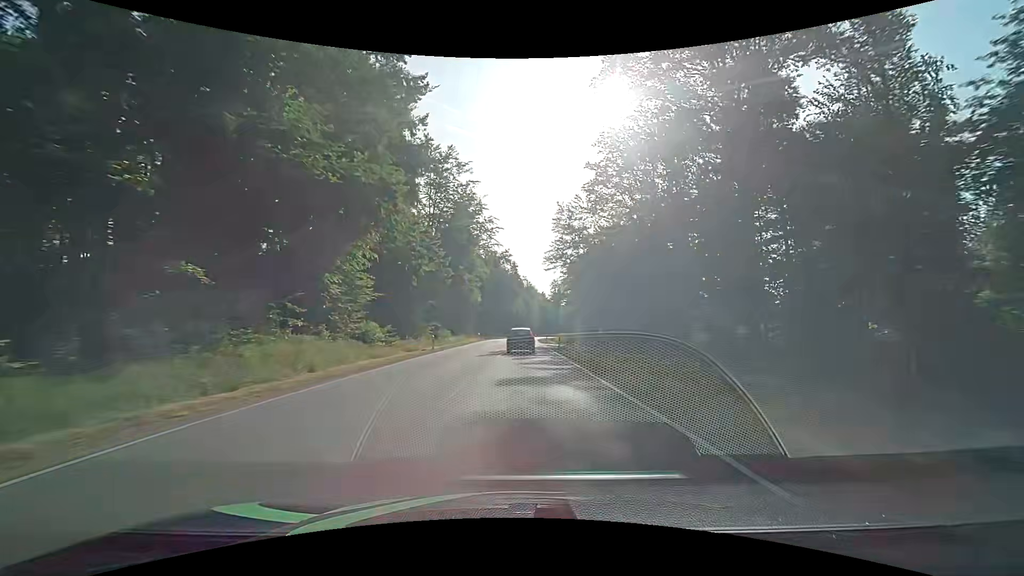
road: secondary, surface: asphalt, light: Day
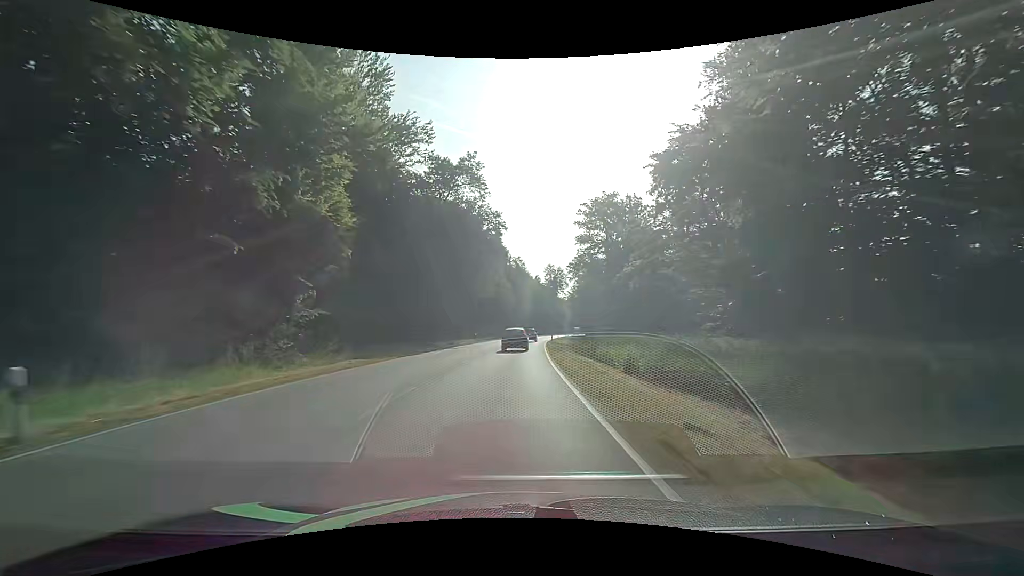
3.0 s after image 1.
(+1.2, +61.1) m; +1°
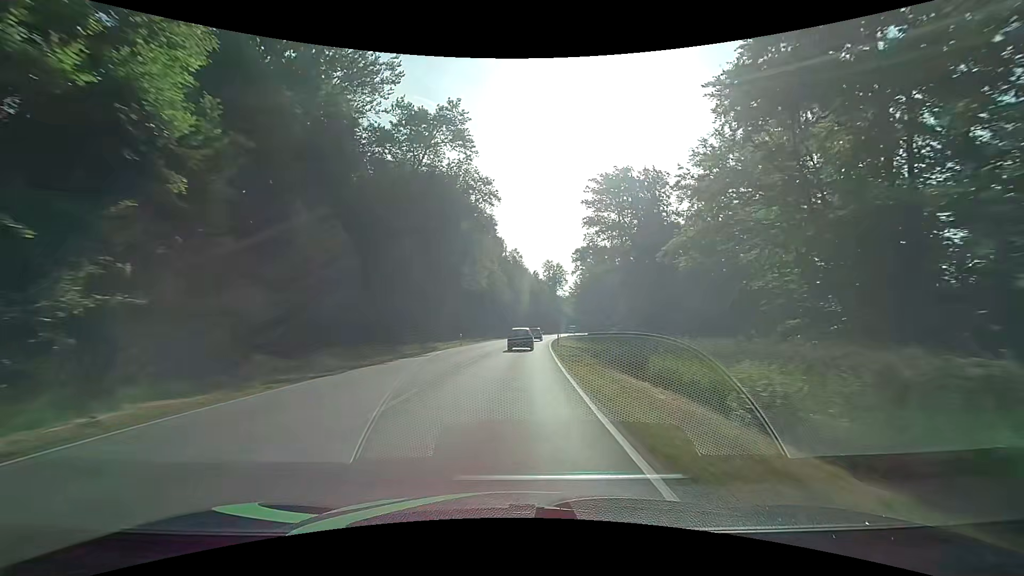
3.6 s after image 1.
(+0.1, +12.2) m; +1°
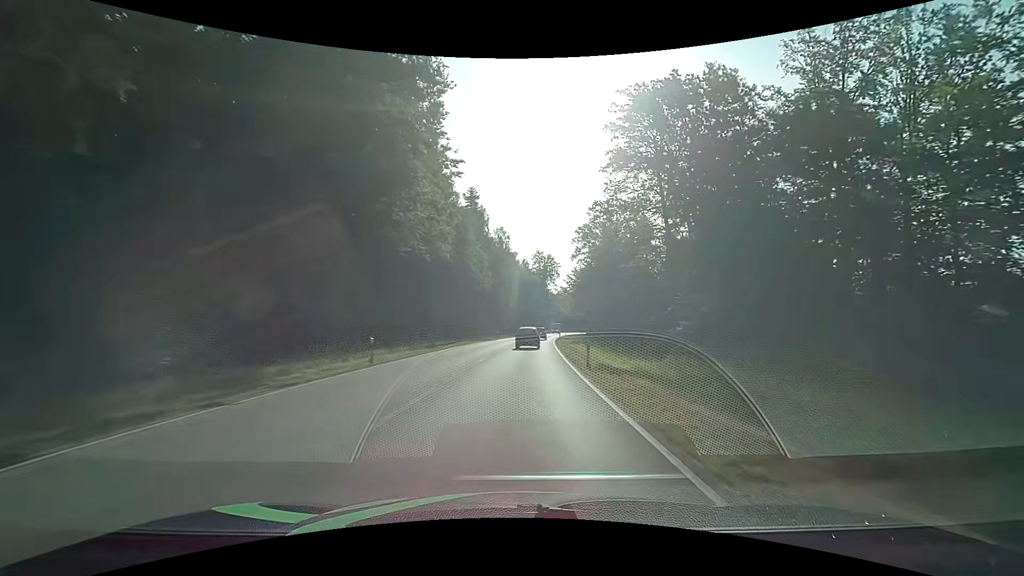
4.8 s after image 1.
(+0.1, +24.4) m; +1°
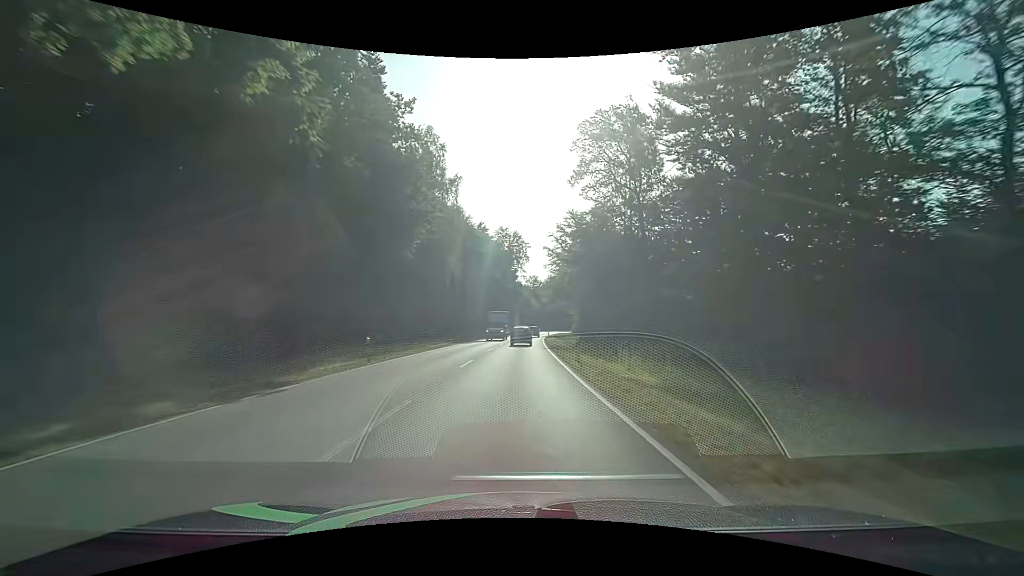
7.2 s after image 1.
(+1.8, +49.3) m; +4°
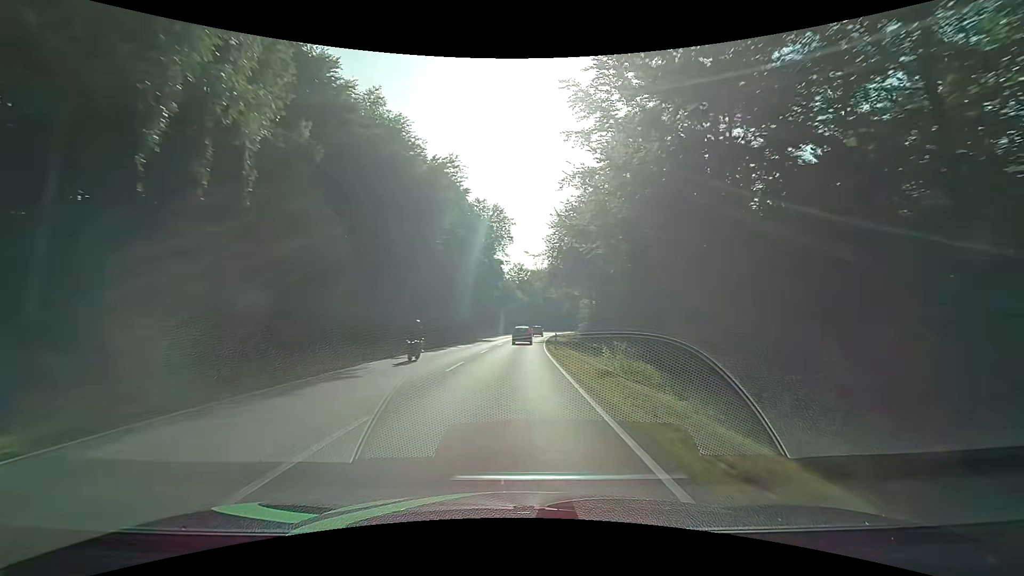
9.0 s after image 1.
(+0.8, +37.5) m; +2°
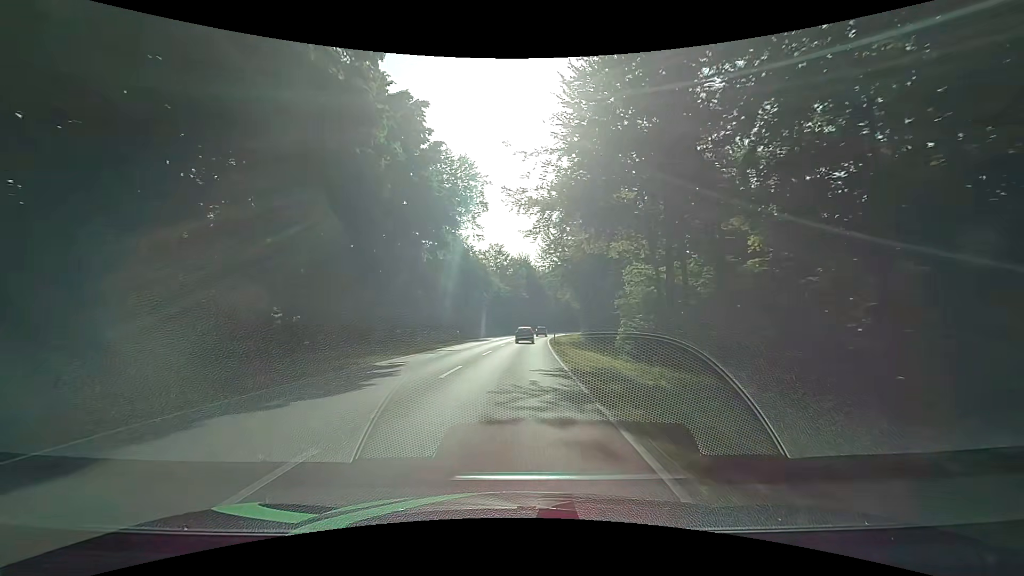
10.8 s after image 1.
(+0.7, +37.9) m; +2°
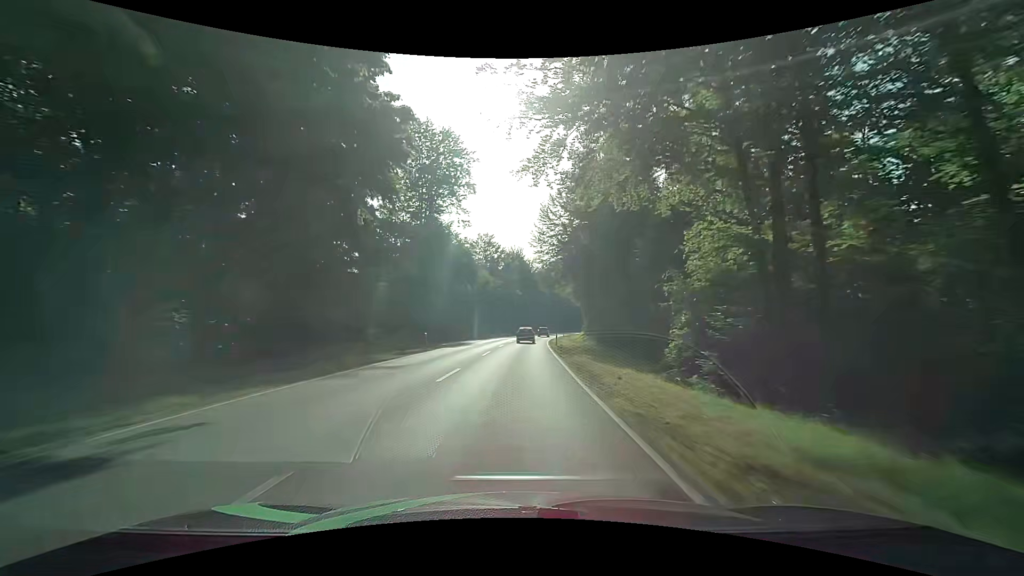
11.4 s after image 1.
(+0.1, +12.7) m; +1°
(0, +10) (0, +20) (0, +30) (+1, +40) (+1, +50) (+2, +60) (+3, +70) (+4, +80) (+5, +90) (+7, +100) m
